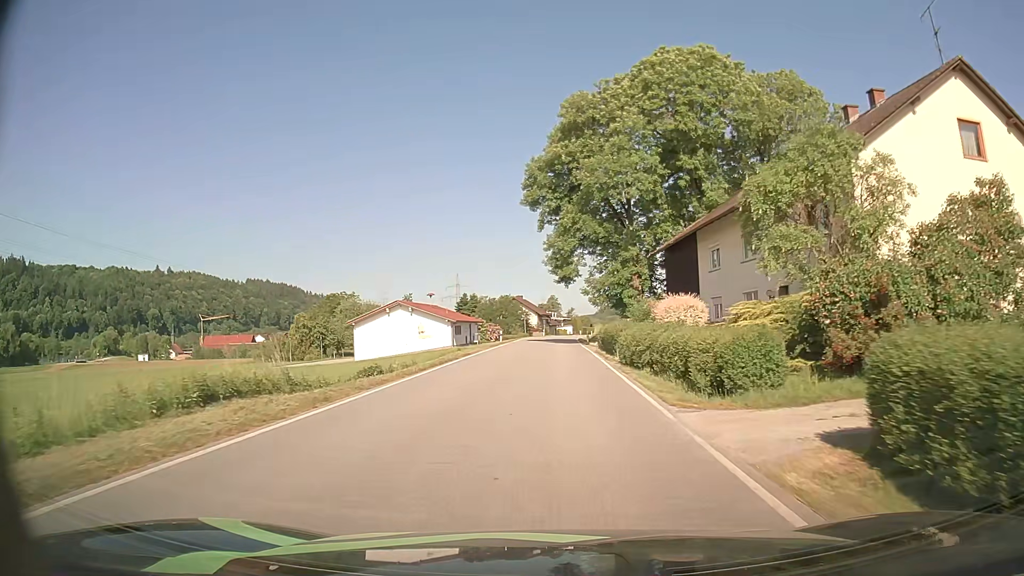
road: secondary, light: Day
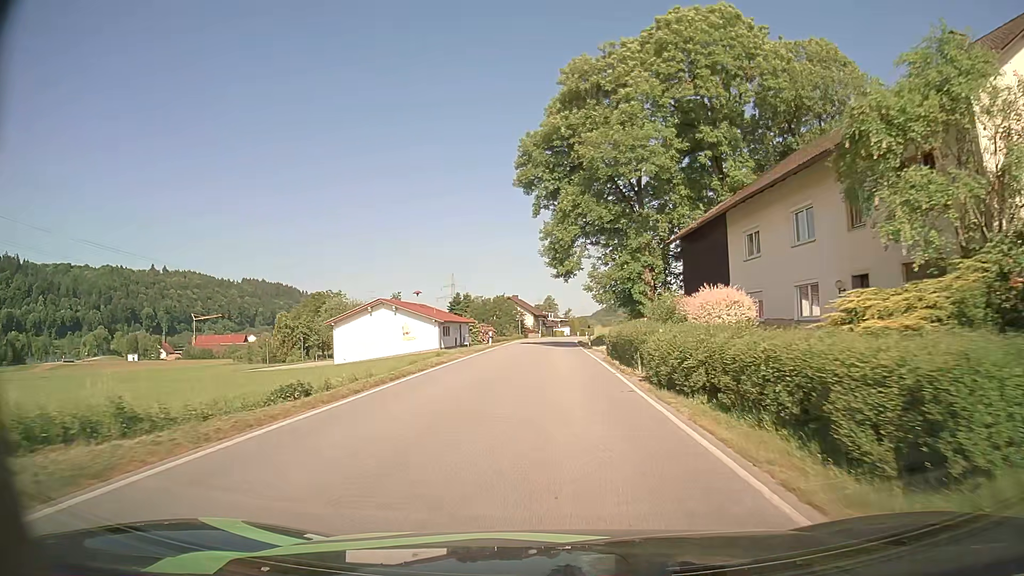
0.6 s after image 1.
(0.0, +6.7) m; +1°
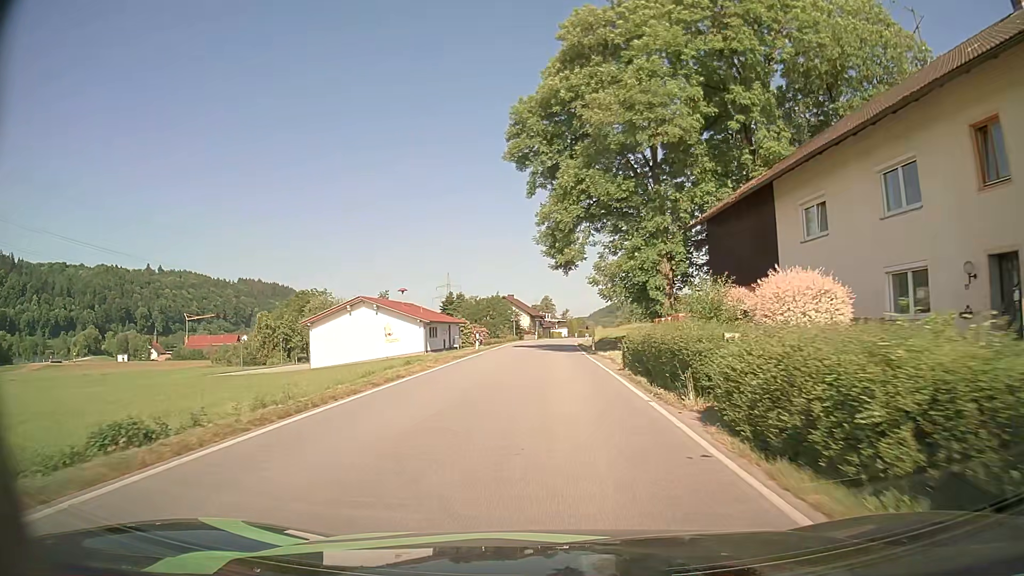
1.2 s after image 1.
(0.0, +6.8) m; 0°
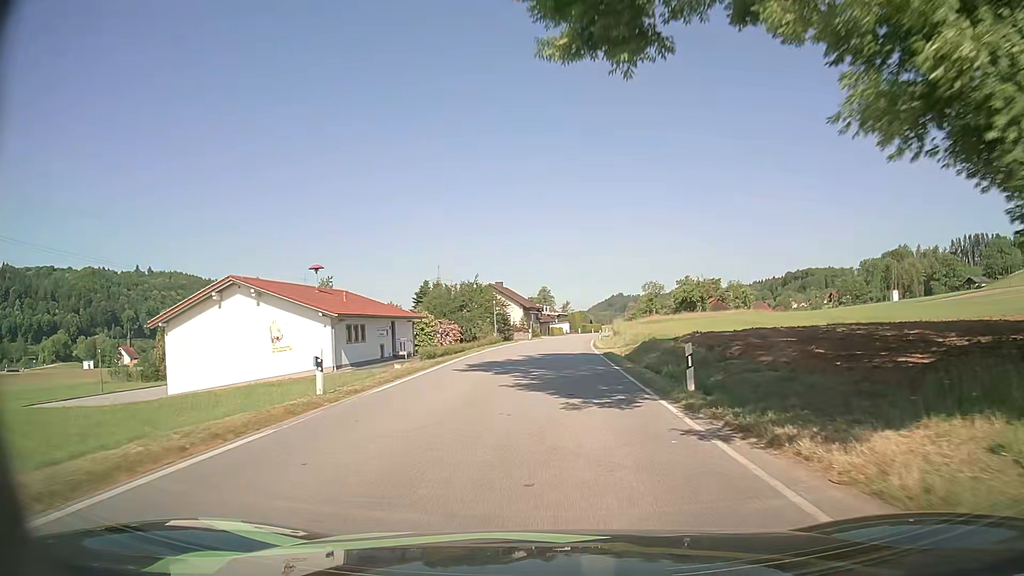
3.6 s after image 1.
(0.0, +27.7) m; 0°
